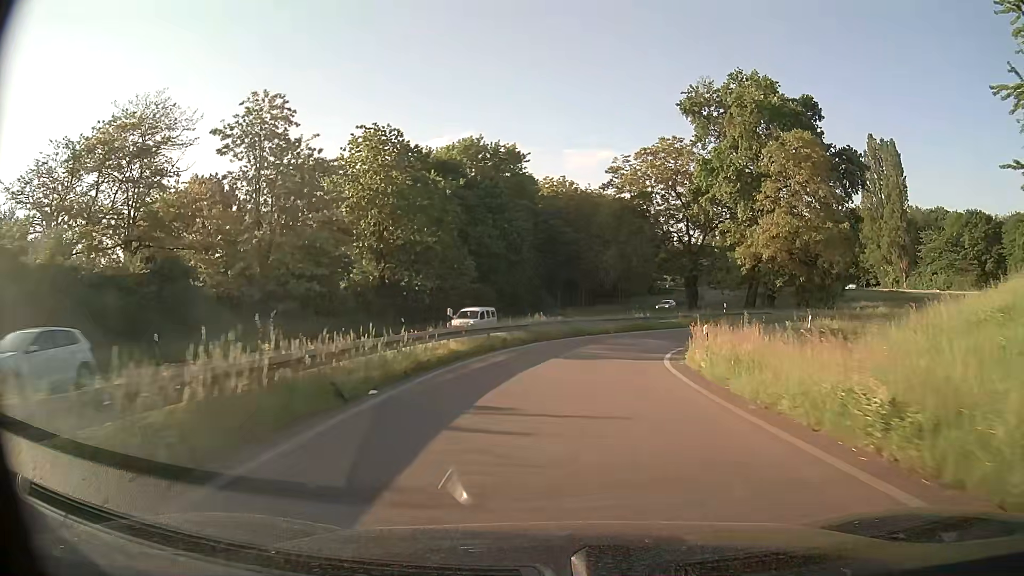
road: trunk_link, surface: asphalt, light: Day
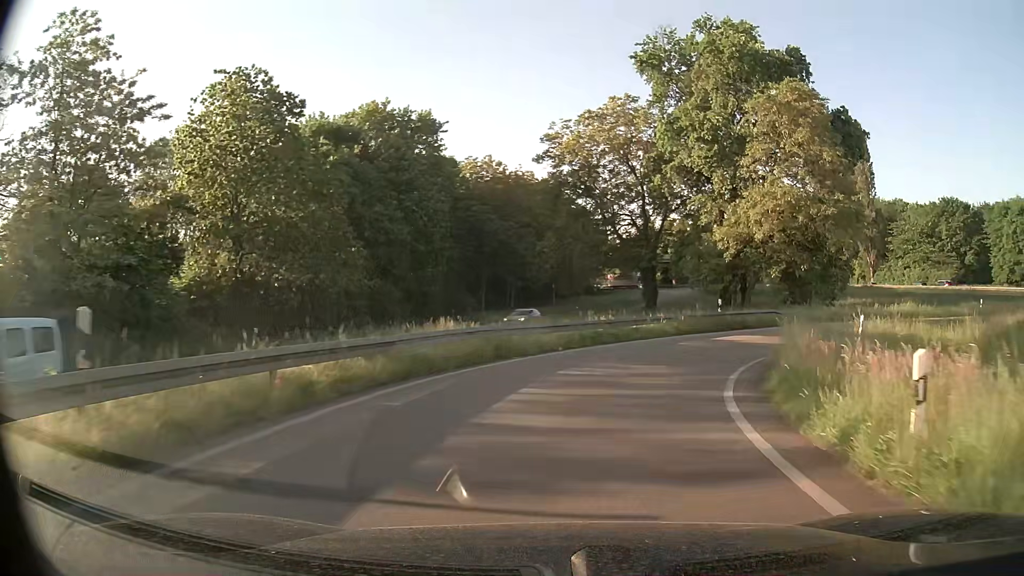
(+0.5, +14.0) m; +6°
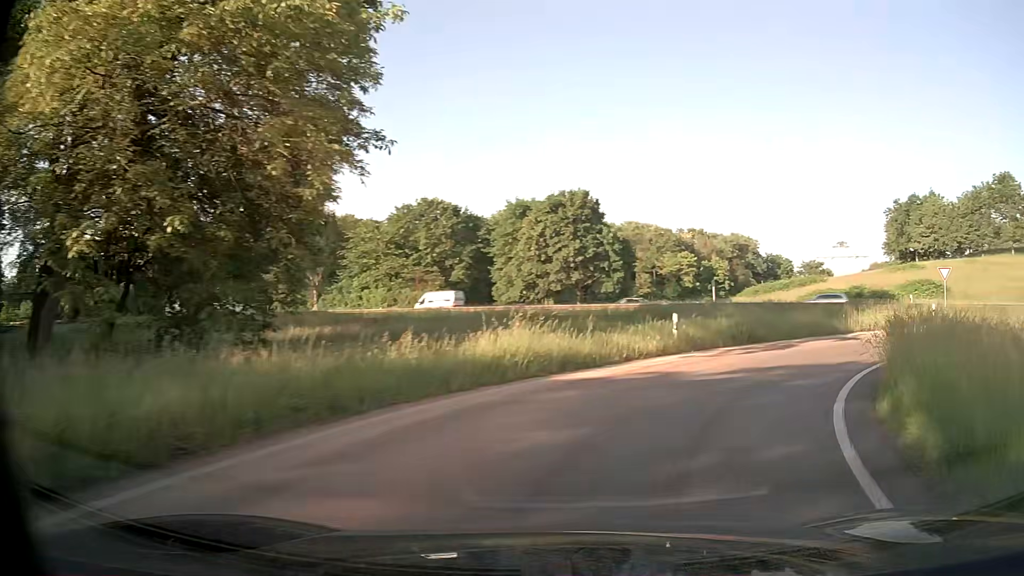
(+10.8, +27.6) m; +49°
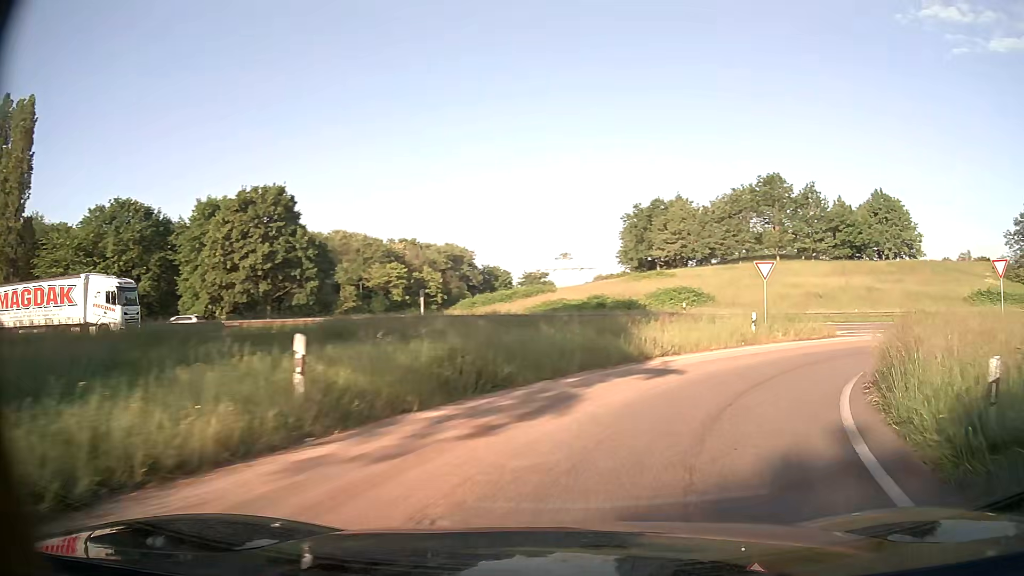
(+2.4, +11.2) m; +24°
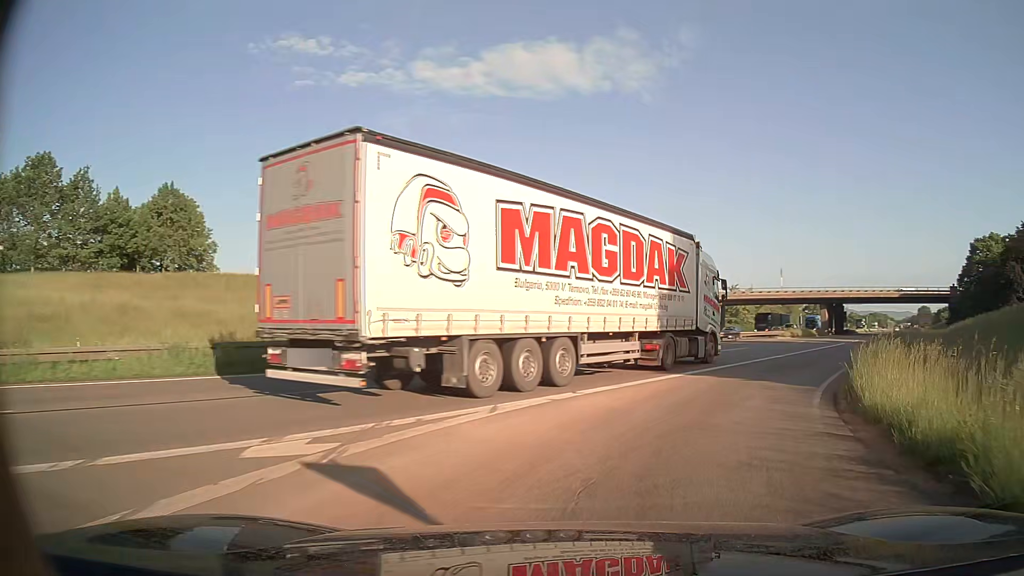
(+14.5, +24.4) m; +60°
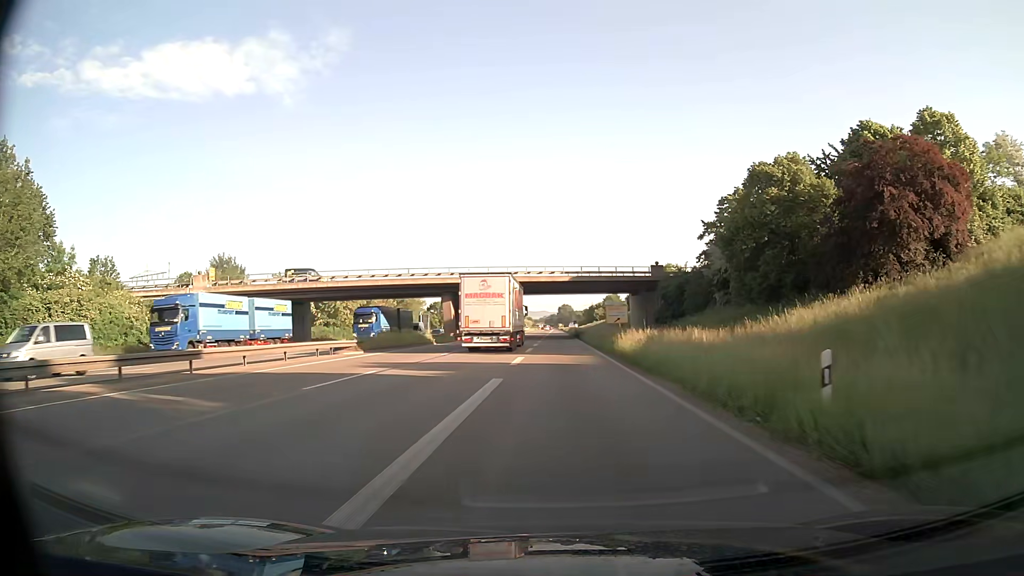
(+15.2, +34.9) m; +32°
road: trunk
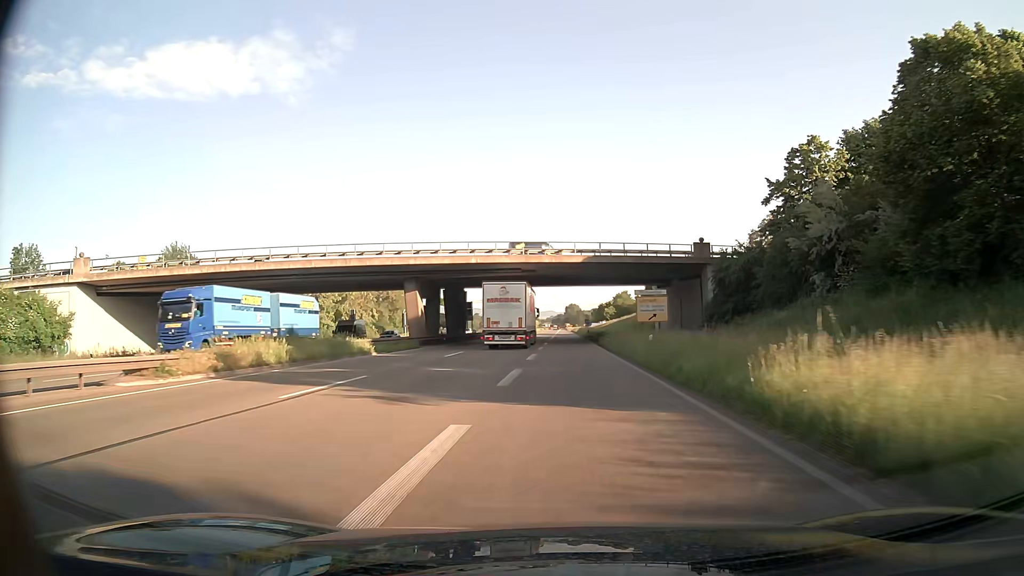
(-0.1, +20.7) m; -1°
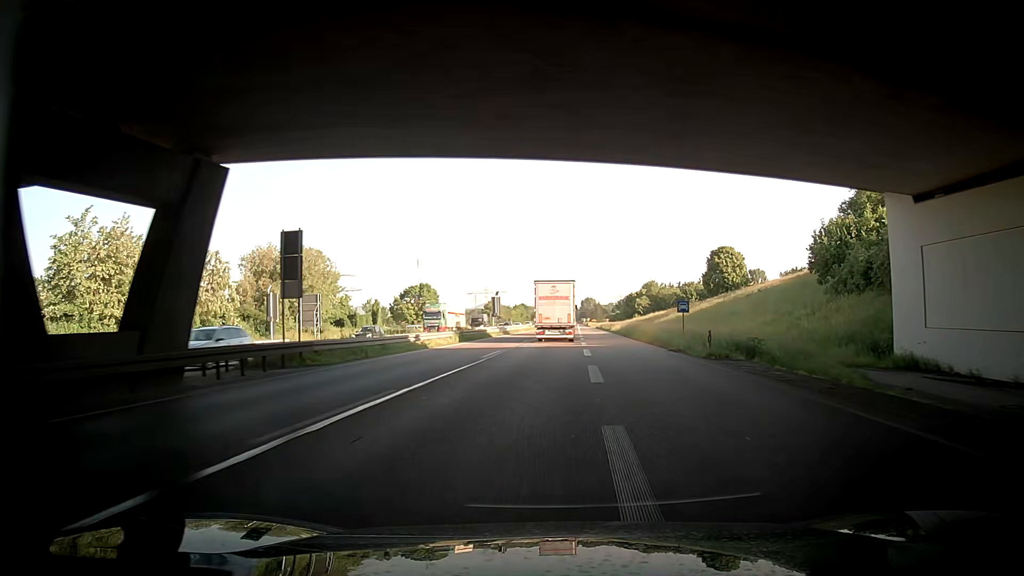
(-1.2, +61.1) m; -1°
(0, +10) (0, +20) (0, +30) (0, +40) (0, +50) (0, +60) (+1, +70) (+1, +80) (+1, +90) (+2, +100) m
